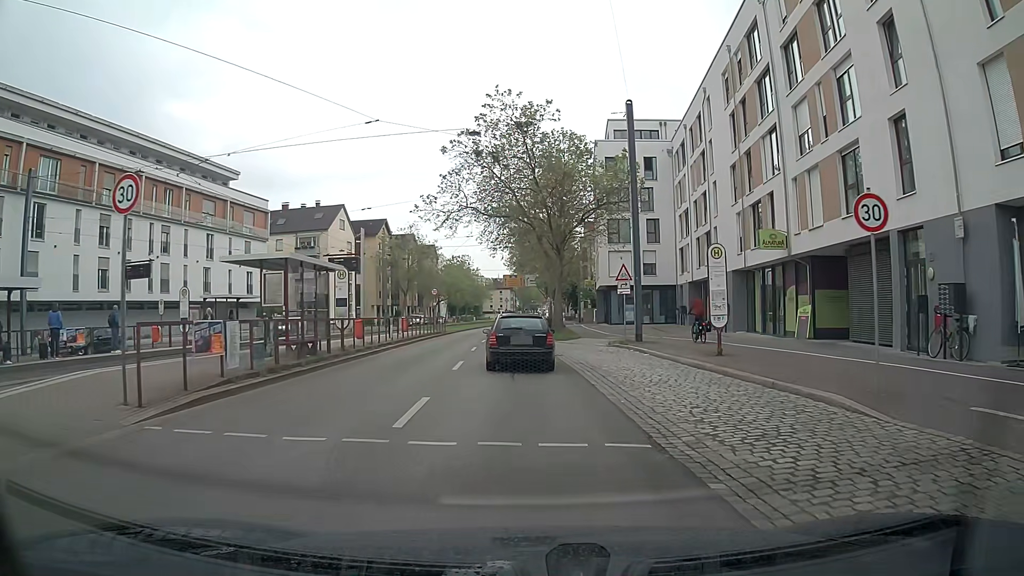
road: primary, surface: asphalt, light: Day
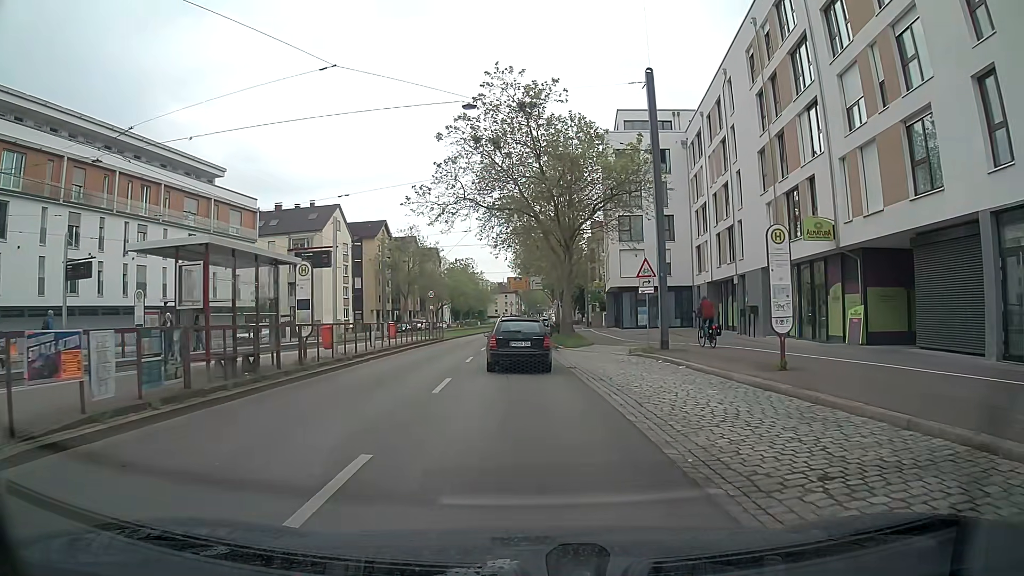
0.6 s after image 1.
(0.0, +4.4) m; 0°
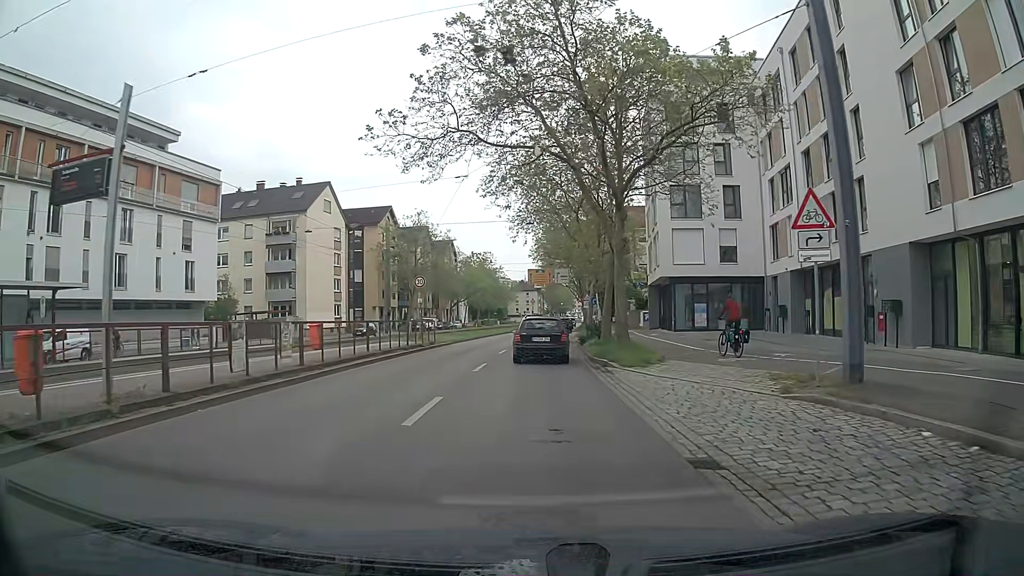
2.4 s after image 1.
(-0.4, +13.4) m; -3°
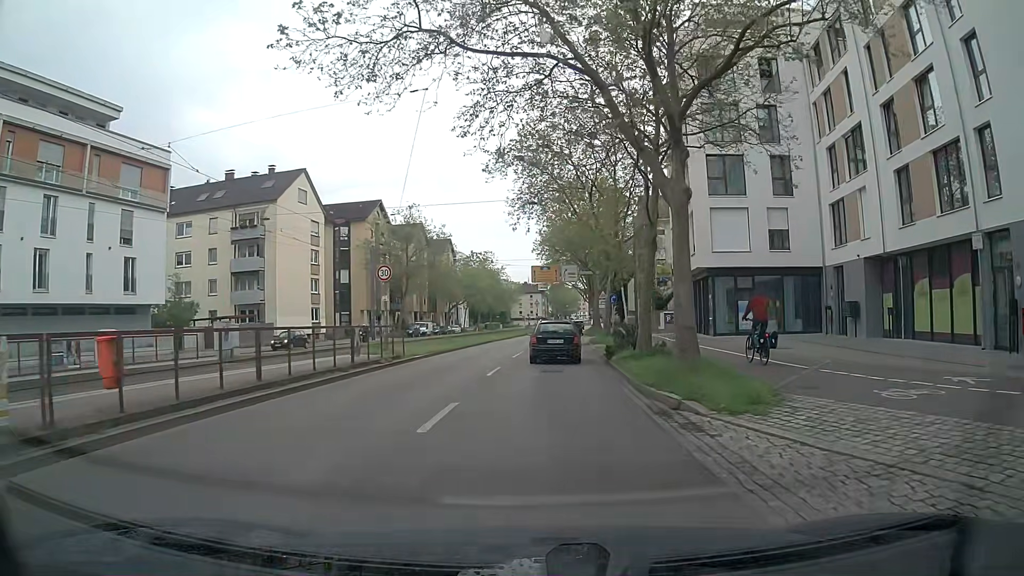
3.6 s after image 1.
(0.0, +9.2) m; -1°
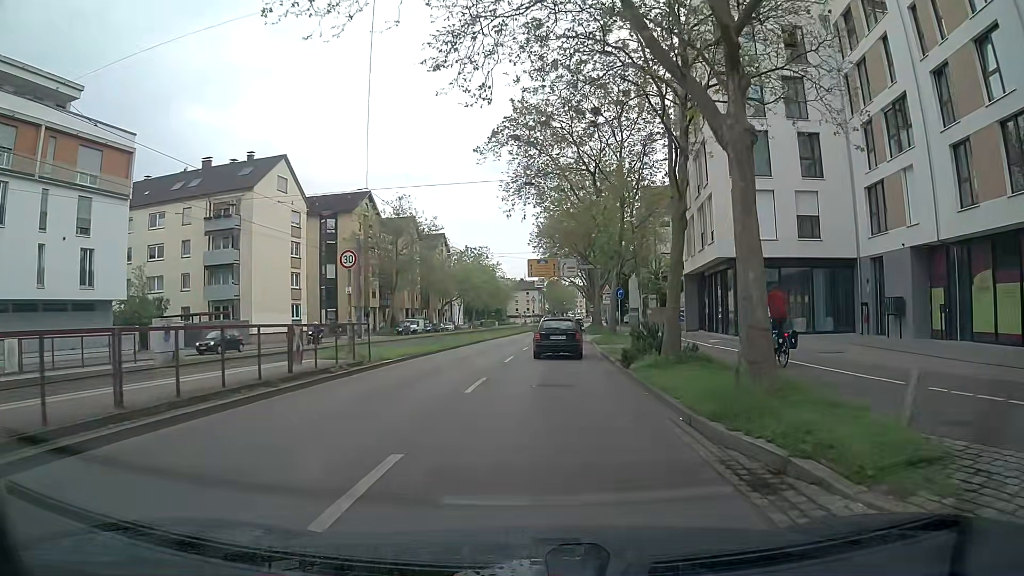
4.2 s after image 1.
(+0.1, +4.6) m; +1°
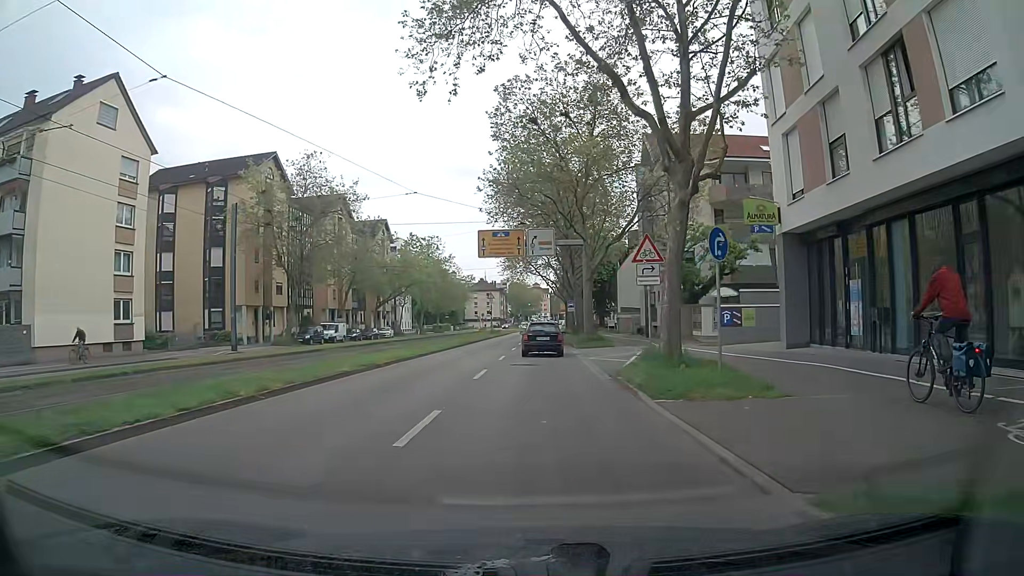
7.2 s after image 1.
(+0.6, +23.4) m; +3°
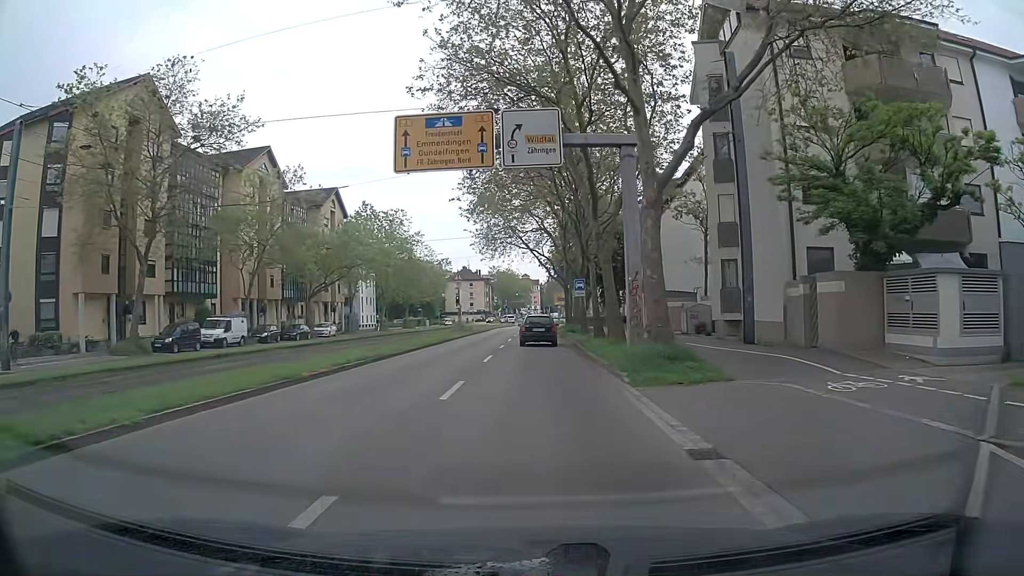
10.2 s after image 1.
(+0.1, +23.6) m; 0°
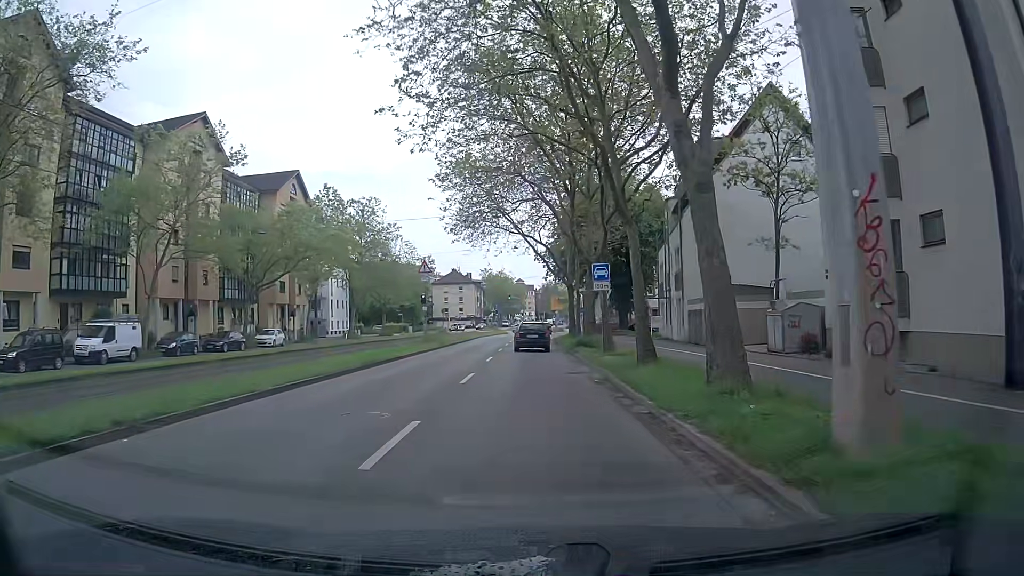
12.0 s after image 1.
(+0.3, +14.0) m; +2°
(0, +10) (0, +20) (0, +30) (-1, +40) (-1, +50) (-1, +60) (-1, +70) (0, +80) (0, +90) (0, +100) m
